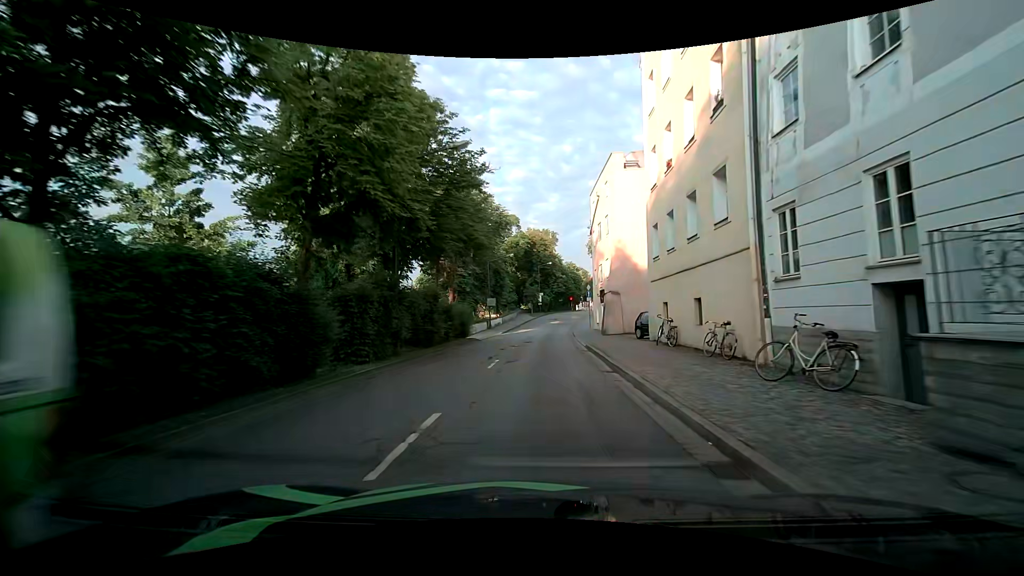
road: primary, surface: asphalt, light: Day
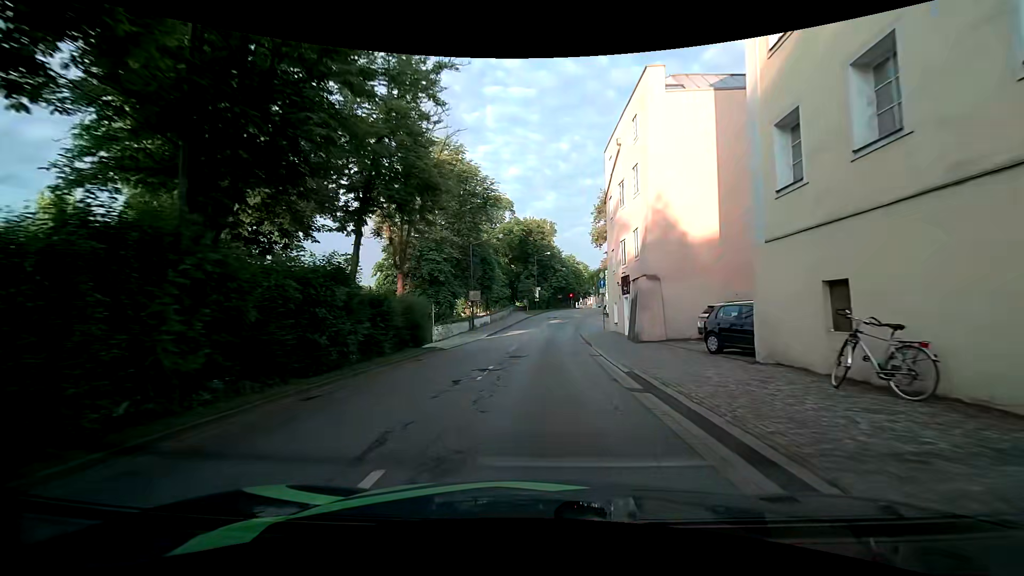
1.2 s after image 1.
(+0.1, +11.7) m; 0°
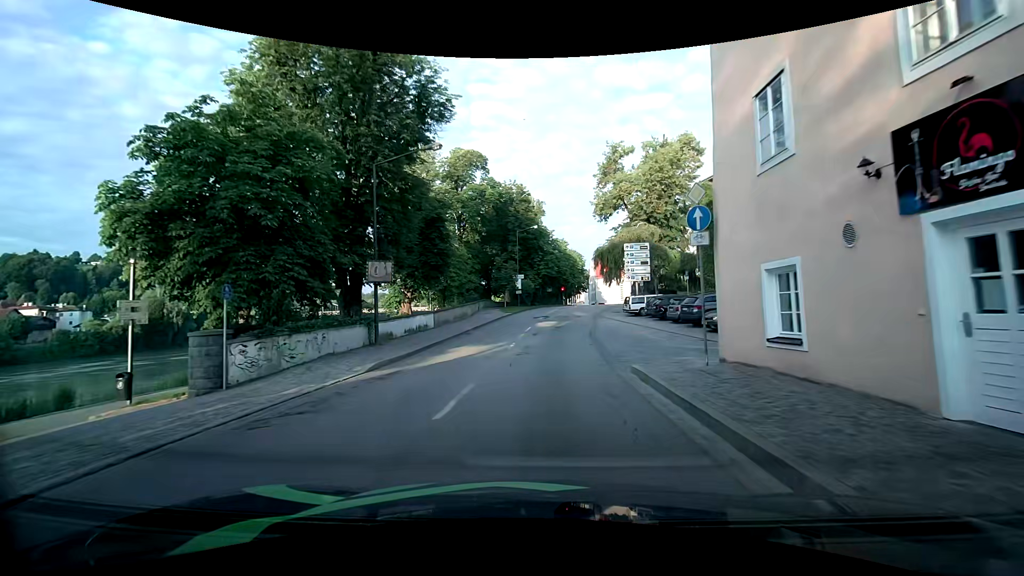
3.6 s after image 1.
(+0.7, +22.4) m; +3°
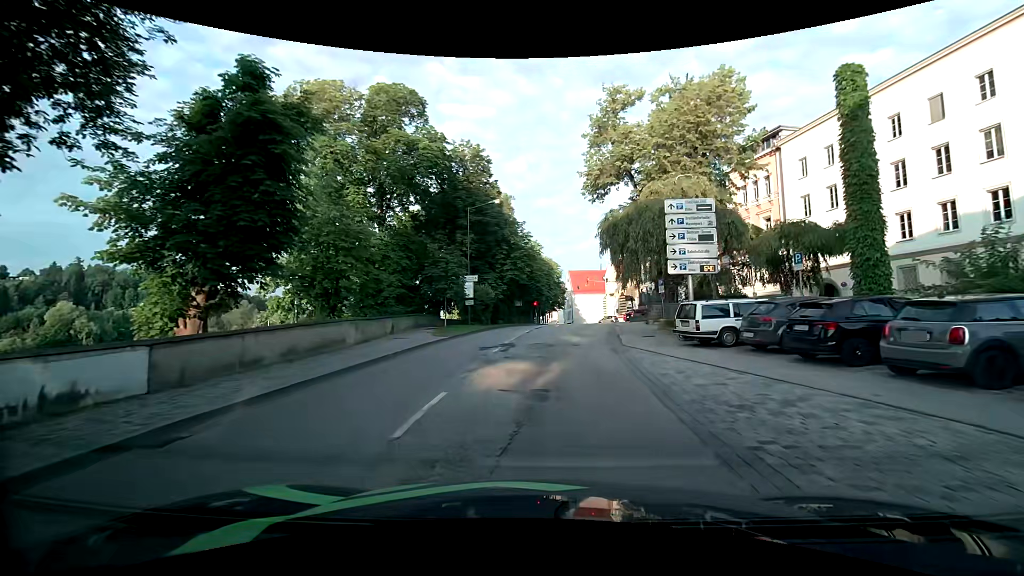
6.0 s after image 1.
(+0.3, +20.2) m; +3°
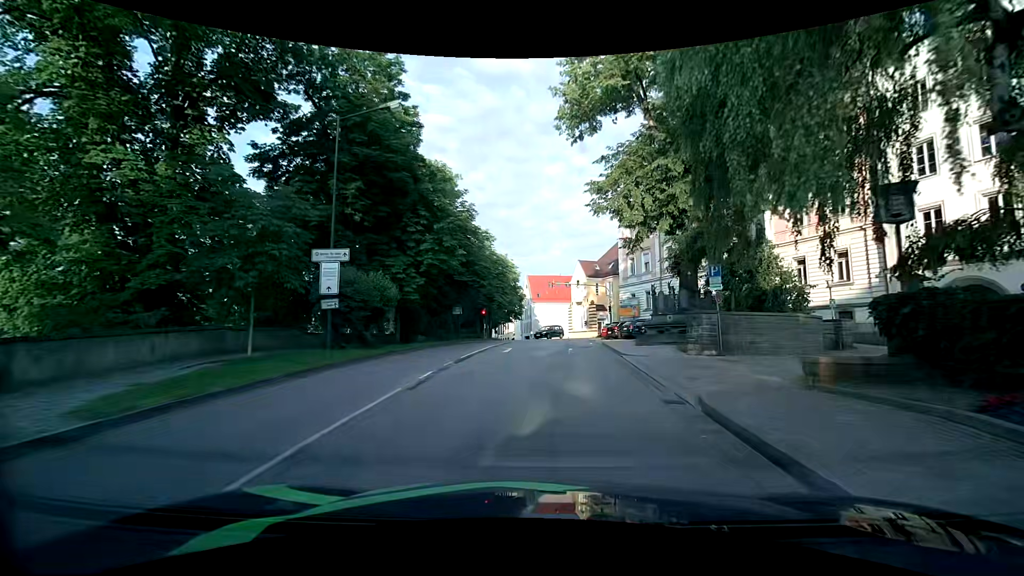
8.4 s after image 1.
(+0.8, +17.7) m; +5°
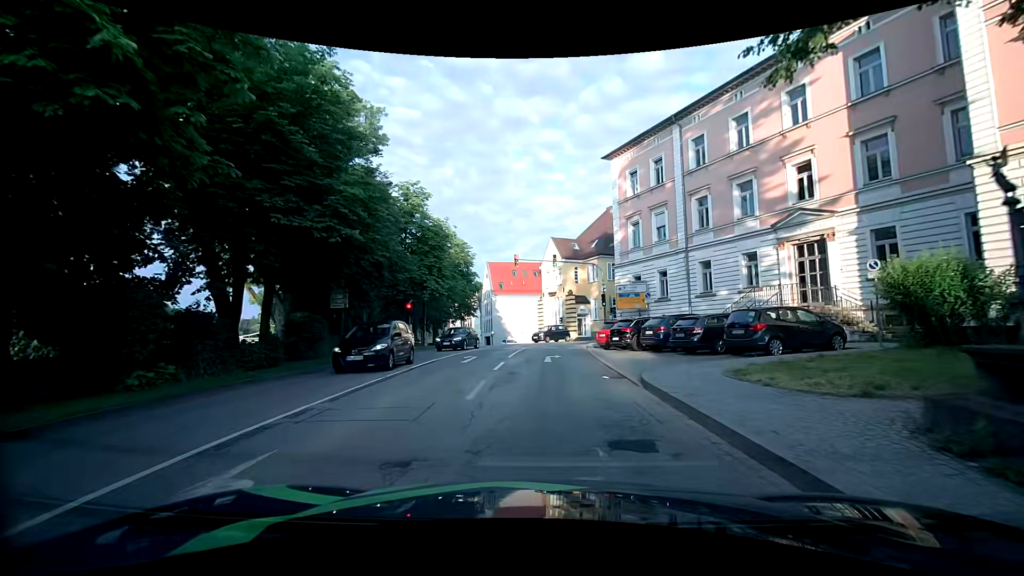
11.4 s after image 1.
(+0.8, +19.5) m; +5°
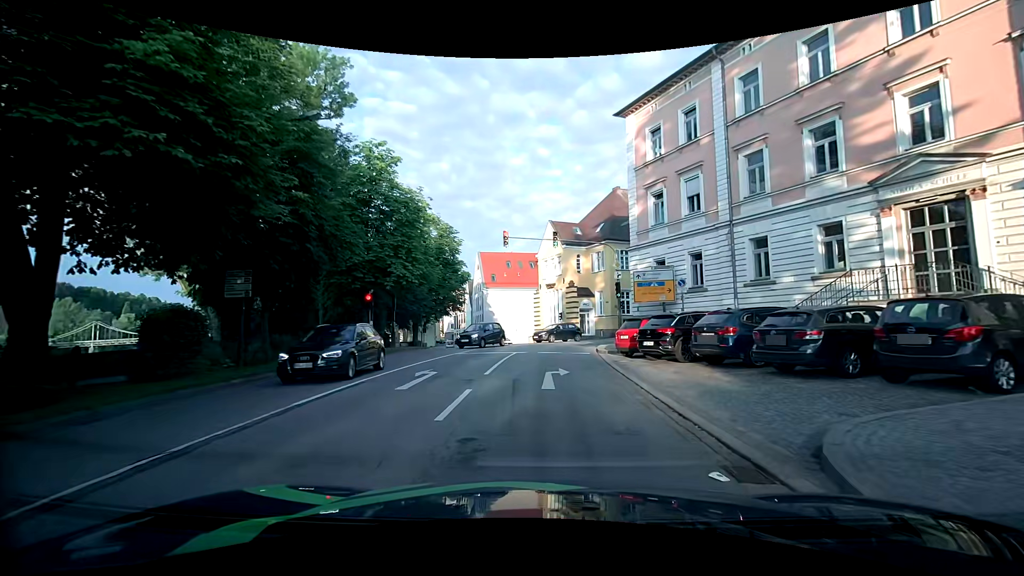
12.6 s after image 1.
(-0.1, +7.8) m; -1°
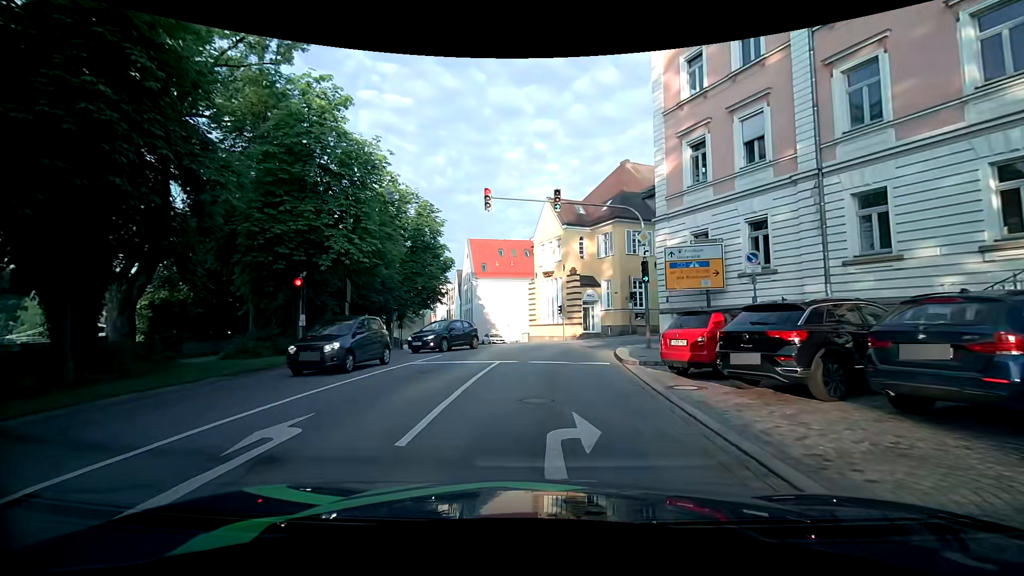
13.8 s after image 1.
(+0.1, +7.7) m; +2°
